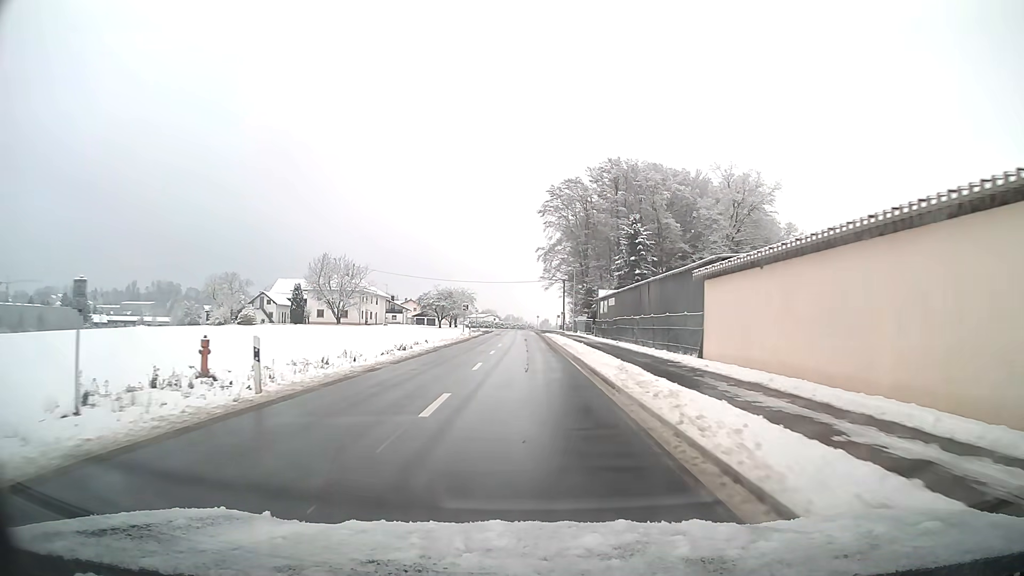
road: tertiary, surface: asphalt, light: Day
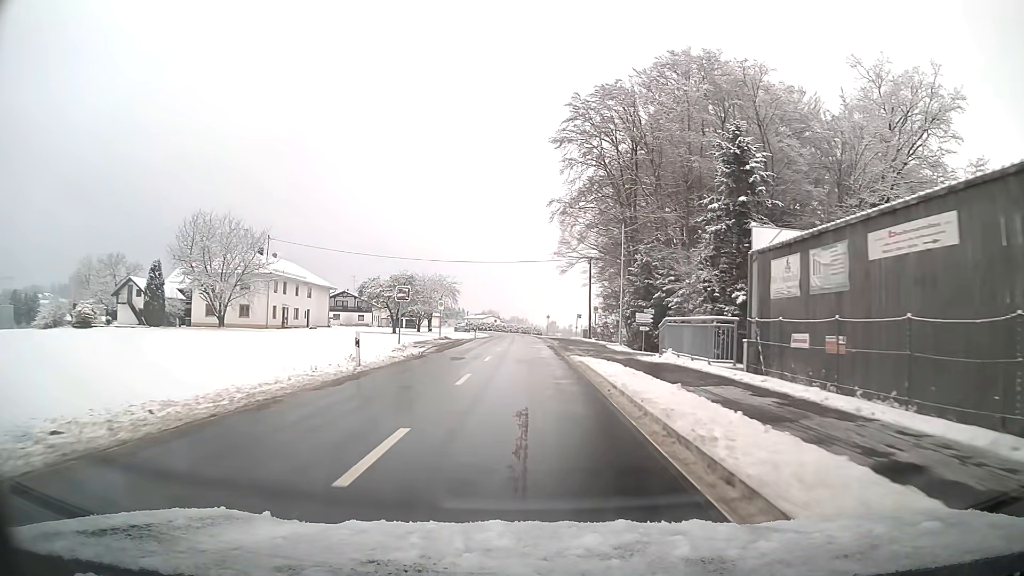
(-0.3, +40.2) m; 0°
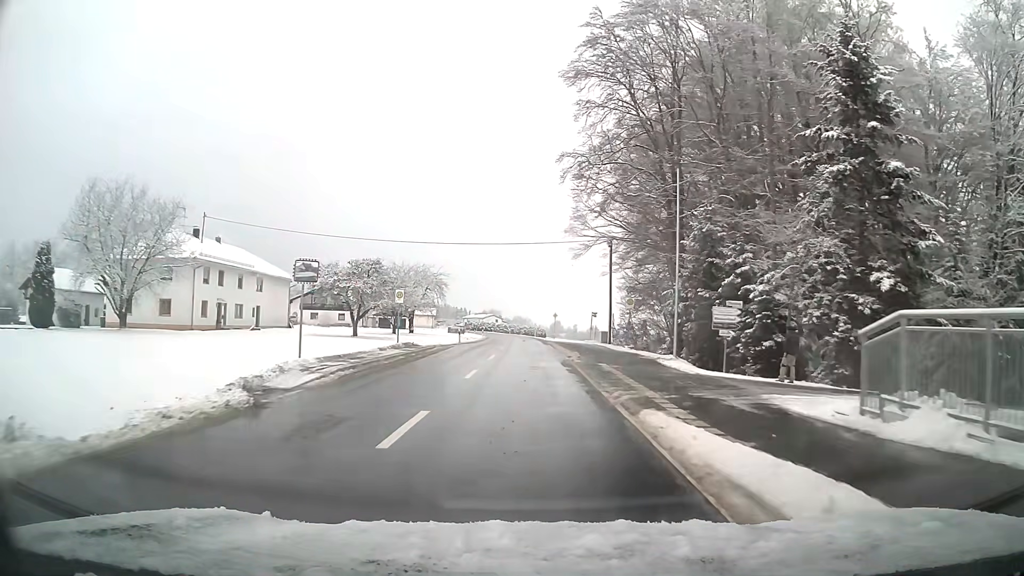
(0.0, +16.4) m; 0°
